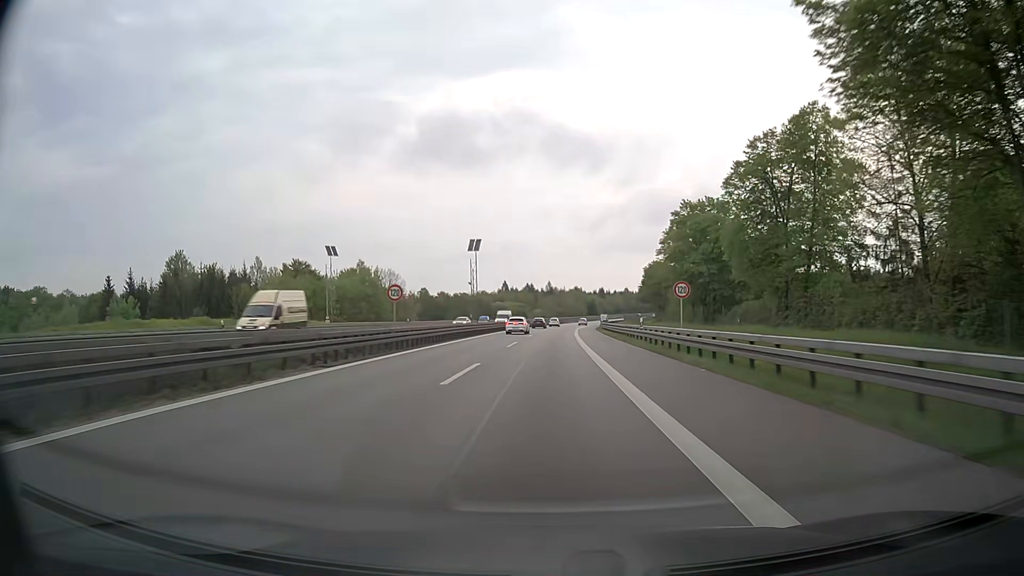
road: motorway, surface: asphalt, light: Day
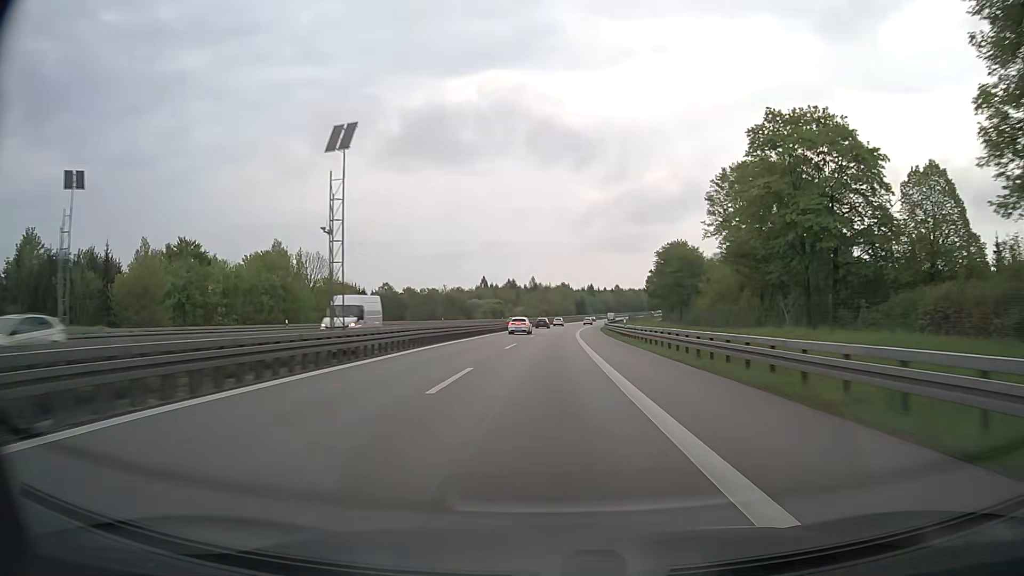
(+0.4, +37.7) m; +1°
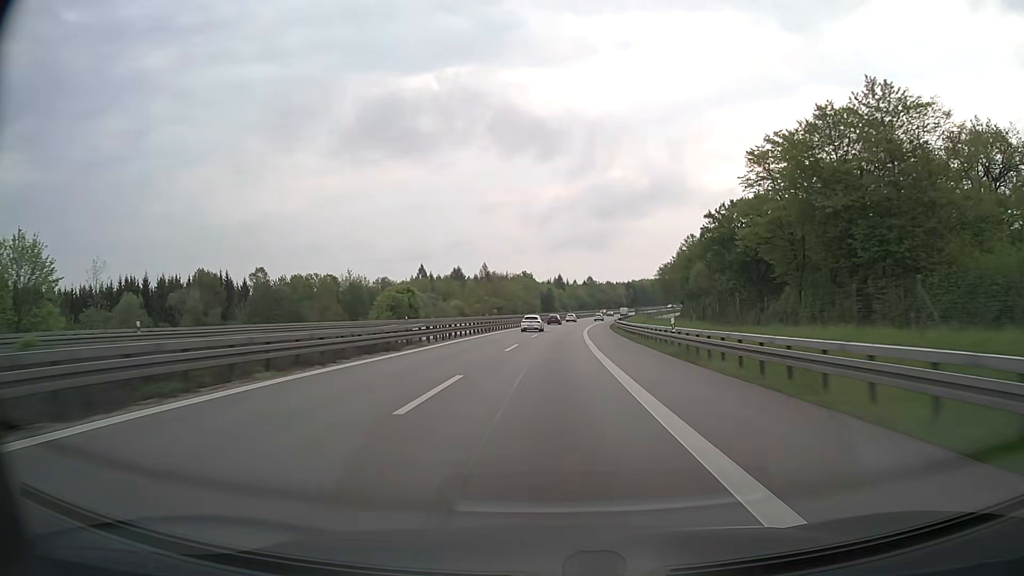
(+1.9, +74.8) m; +3°
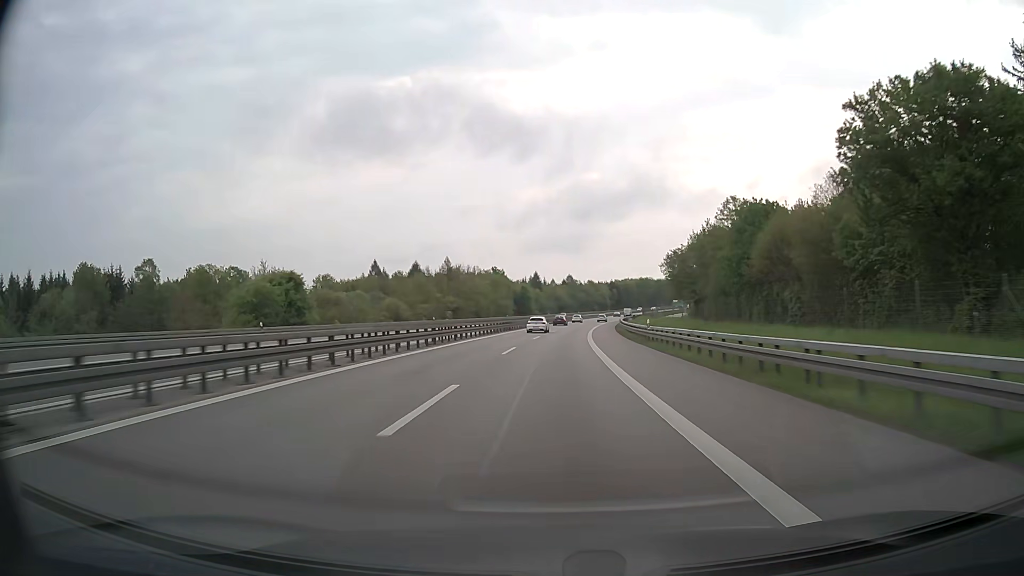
(+0.6, +37.4) m; +2°
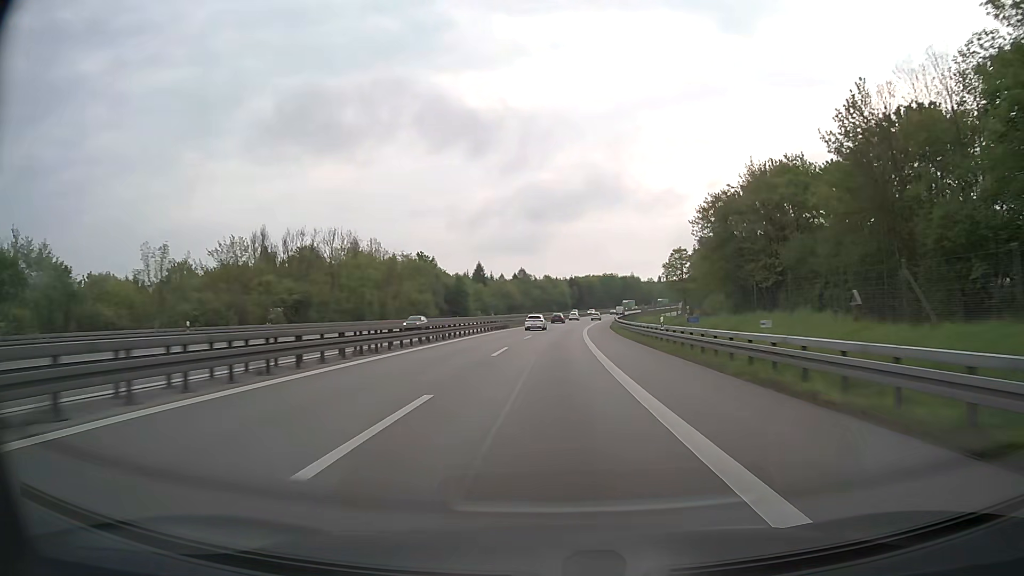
(+1.9, +56.2) m; +4°
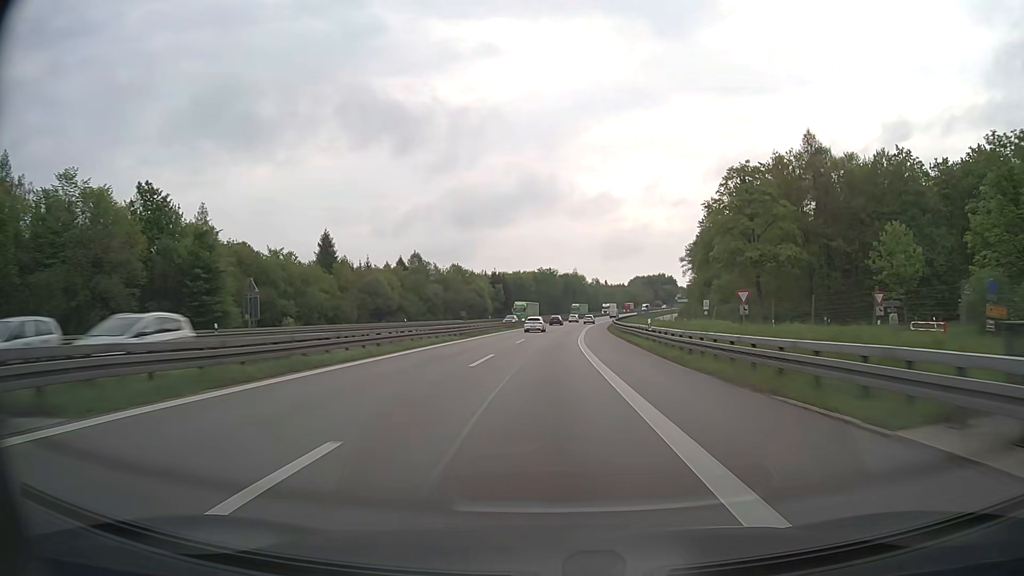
(+5.1, +94.2) m; +6°
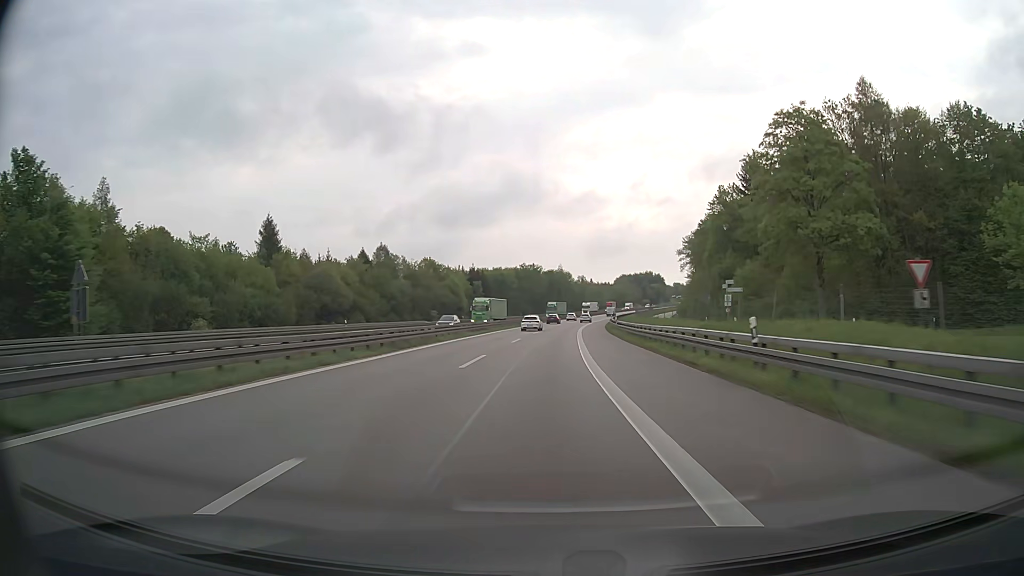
(+0.2, +19.0) m; +1°
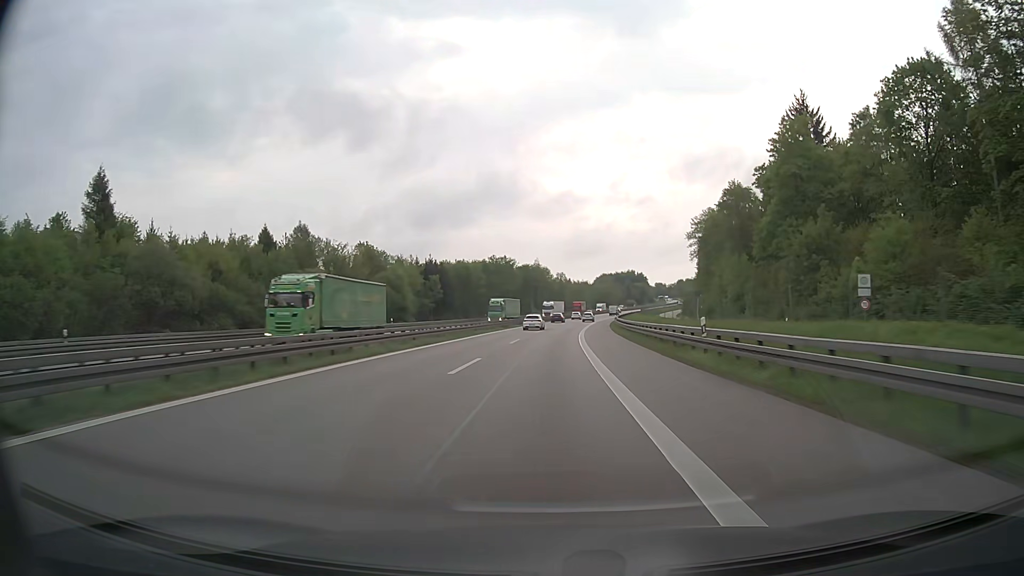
(+0.7, +38.1) m; +2°
(0, +10) (0, +20) (0, +30) (+1, +40) (+1, +50) (+2, +60) (+2, +70) (+3, +80) (+4, +90) (+5, +100) m
